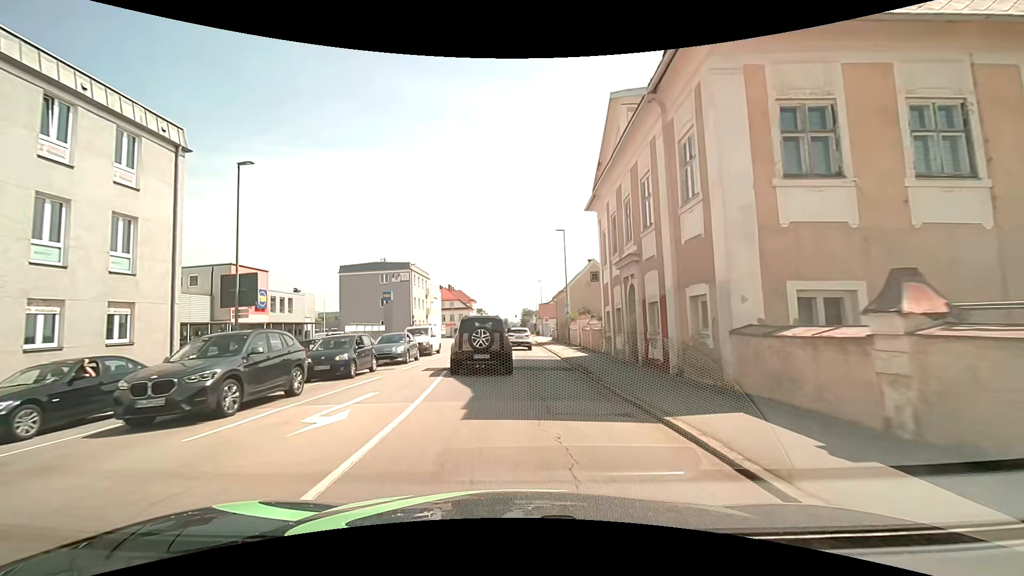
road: tertiary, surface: asphalt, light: Day
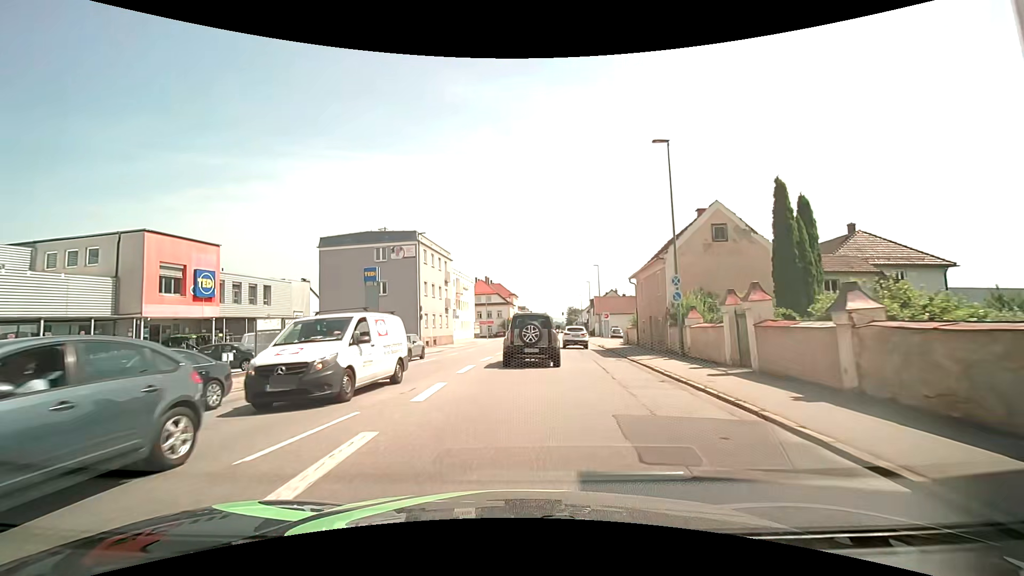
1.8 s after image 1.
(-0.8, +20.4) m; -4°
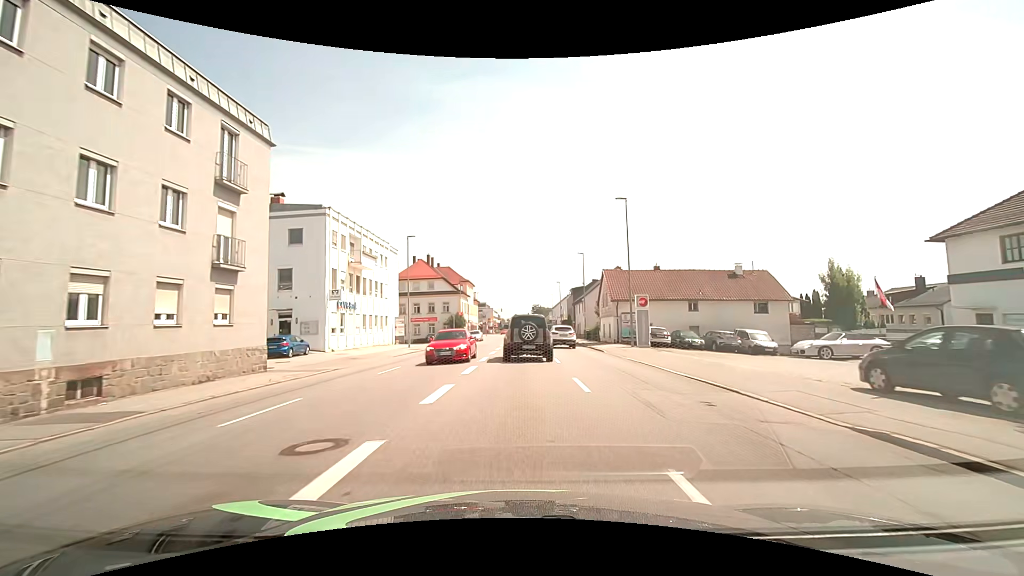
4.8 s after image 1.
(+0.5, +36.6) m; +3°
(0, +10) (0, +20) (0, +30) (+1, +40) (+1, +50) (+1, +60) (+1, +70) (+1, +80) (+1, +90) (+2, +100) m
